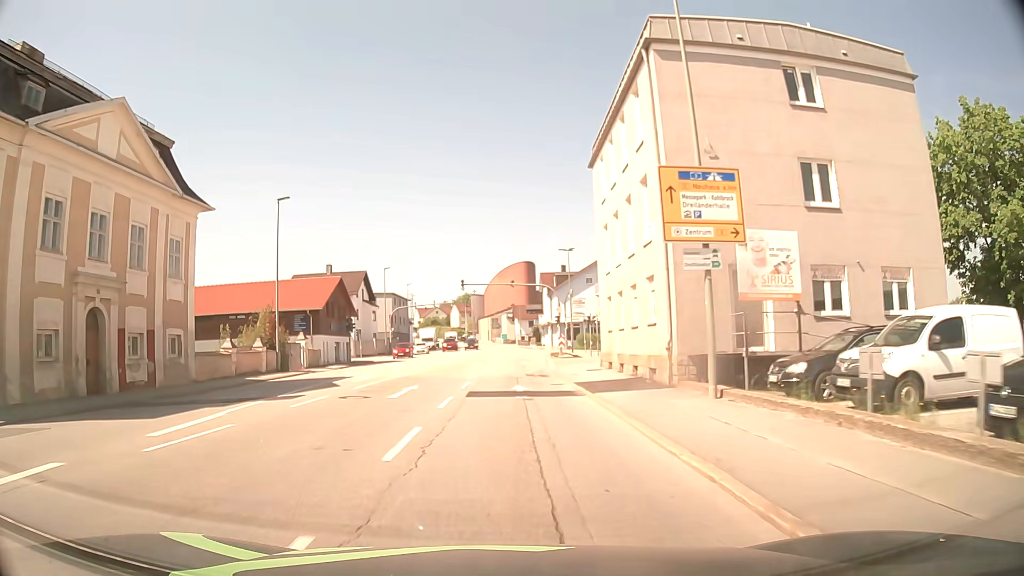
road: tertiary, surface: asphalt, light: Day
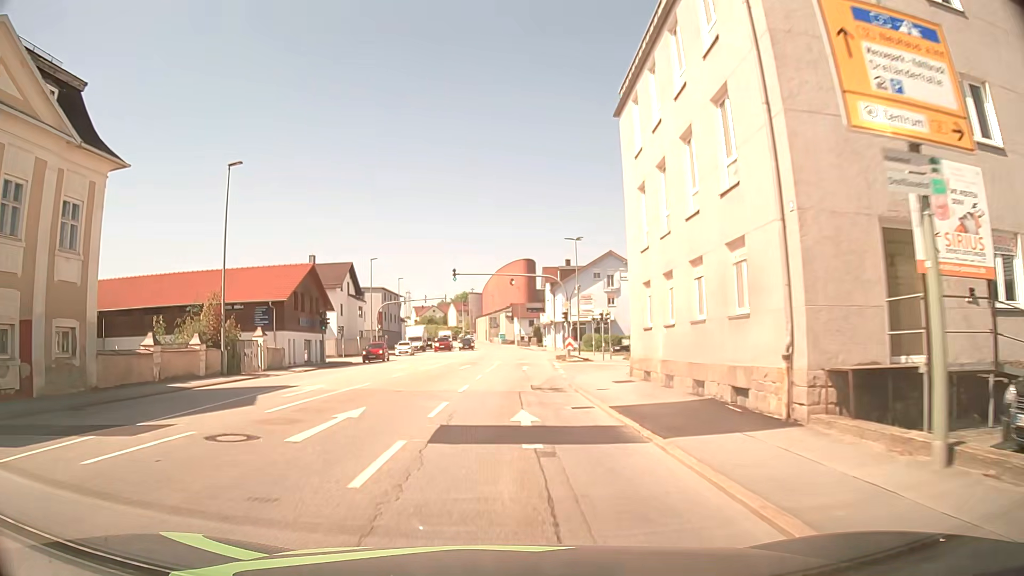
(0.0, +7.8) m; 0°
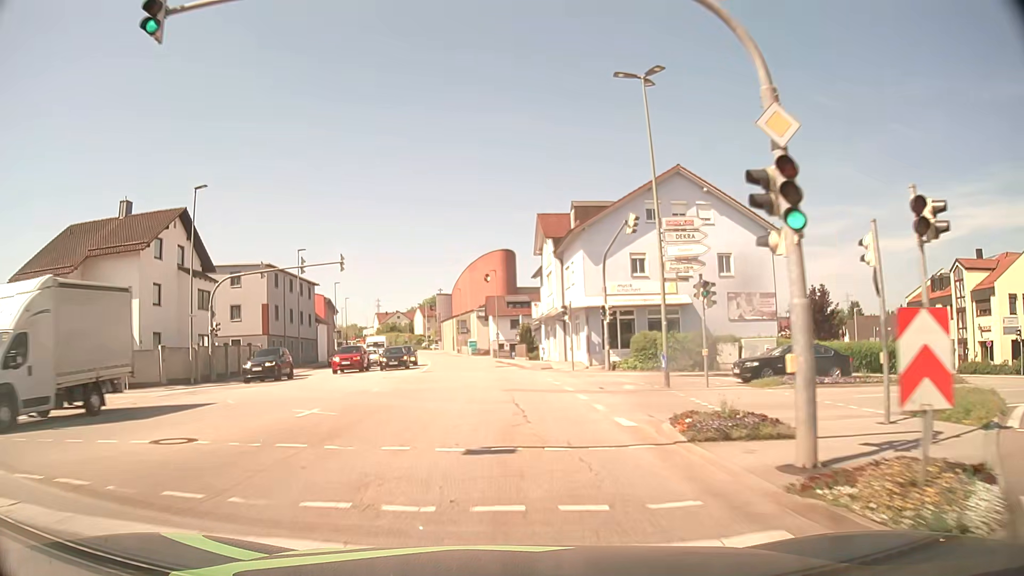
(+0.6, +38.7) m; +2°
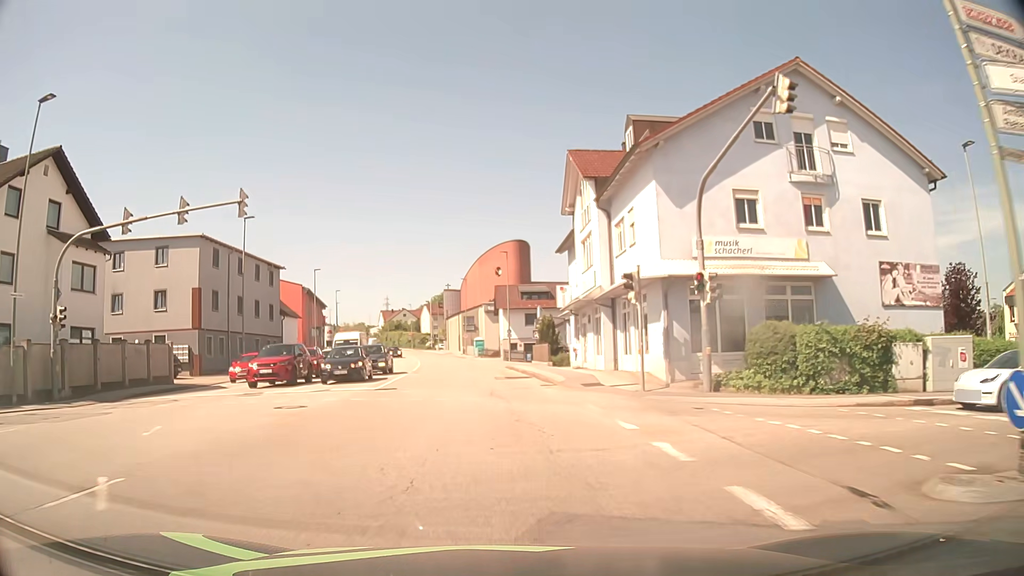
(-0.1, +15.5) m; -1°
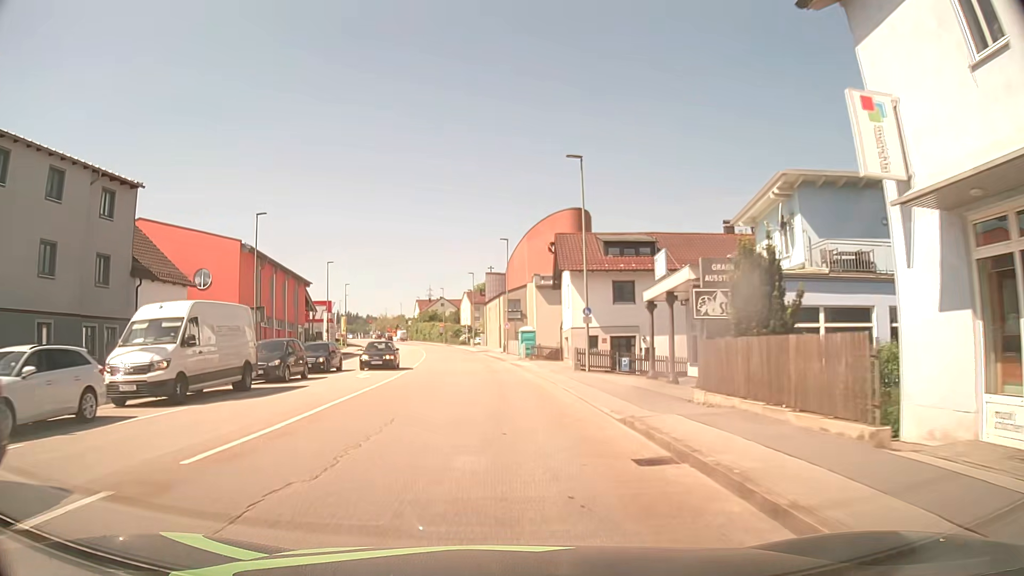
(-1.1, +30.9) m; -4°
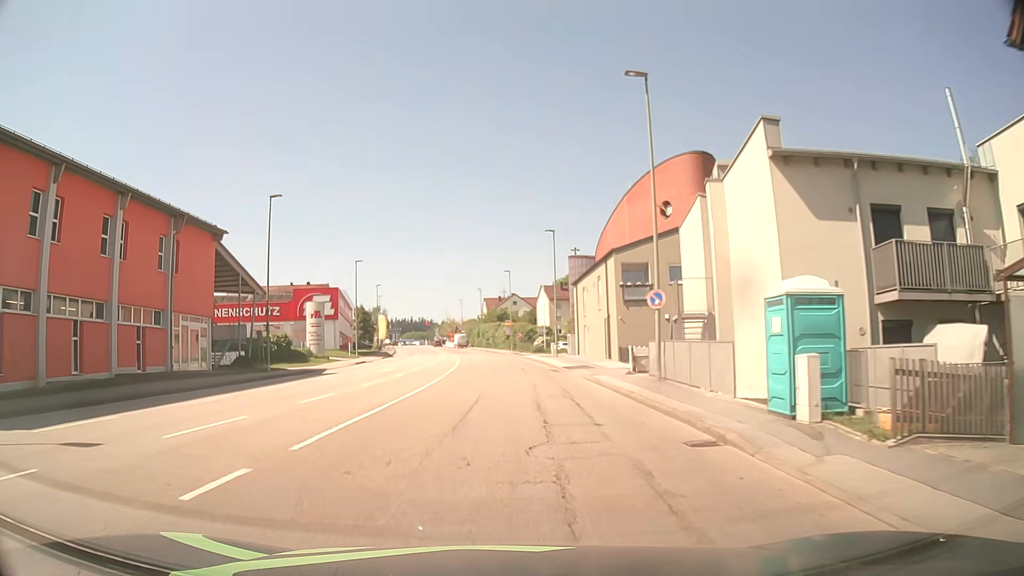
(-2.2, +38.8) m; -6°
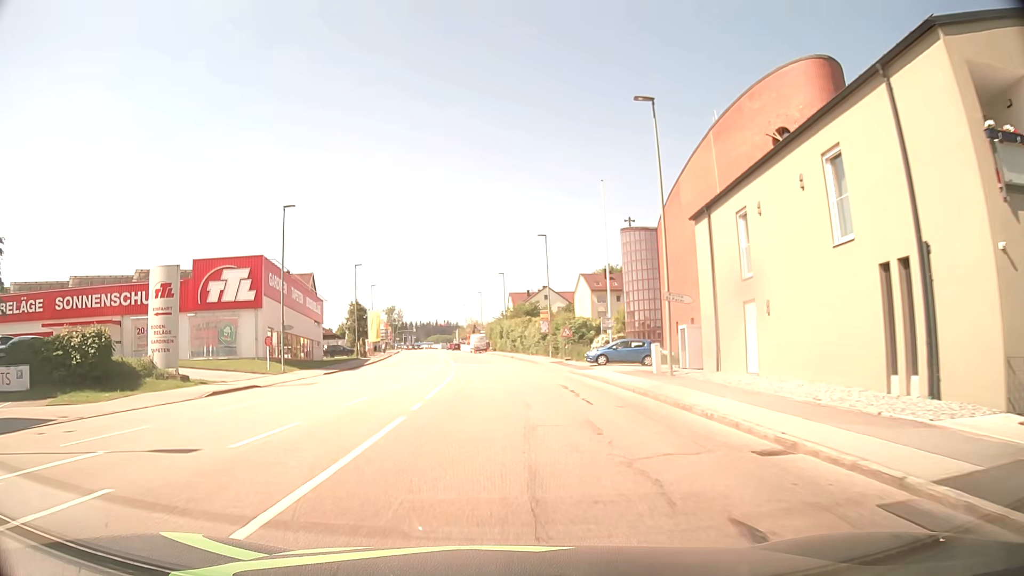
(-1.0, +30.9) m; -3°
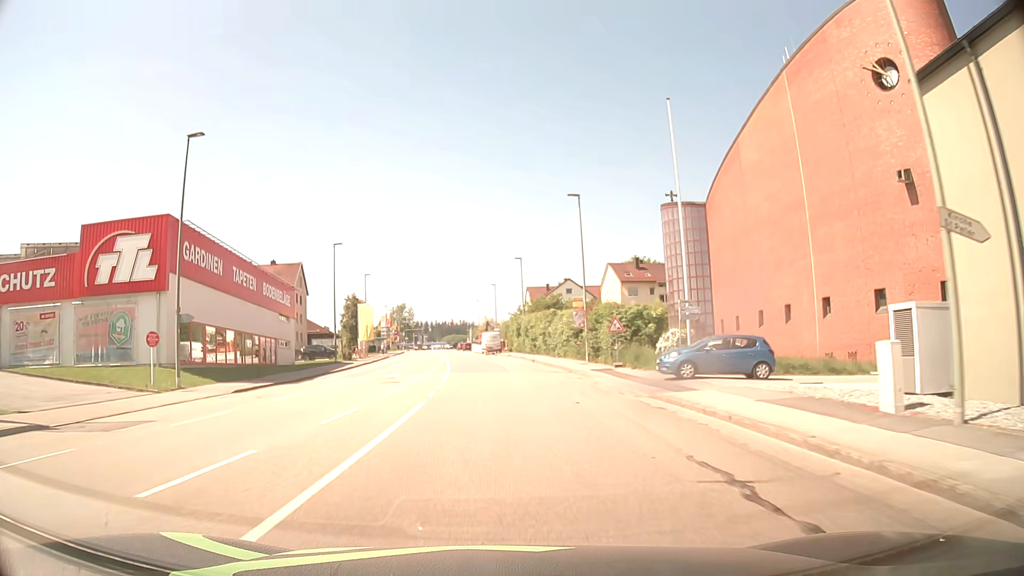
(-0.2, +15.5) m; -1°
(0, +10) (0, +20) (-1, +30) (-1, +40) (-2, +50) (-3, +60) (-4, +70) (-5, +80) (-6, +90) (-7, +100) m
